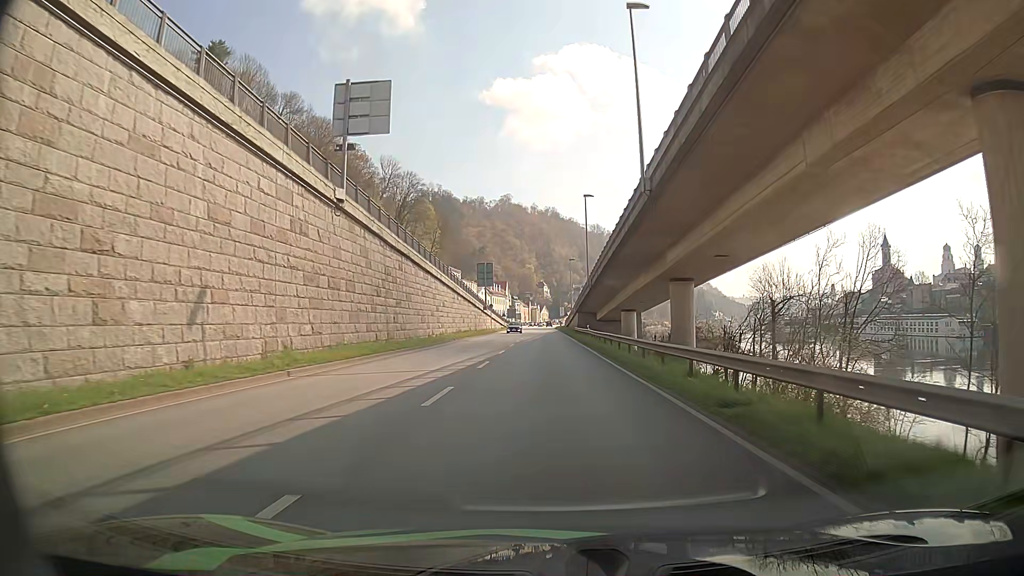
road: primary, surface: asphalt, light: Day
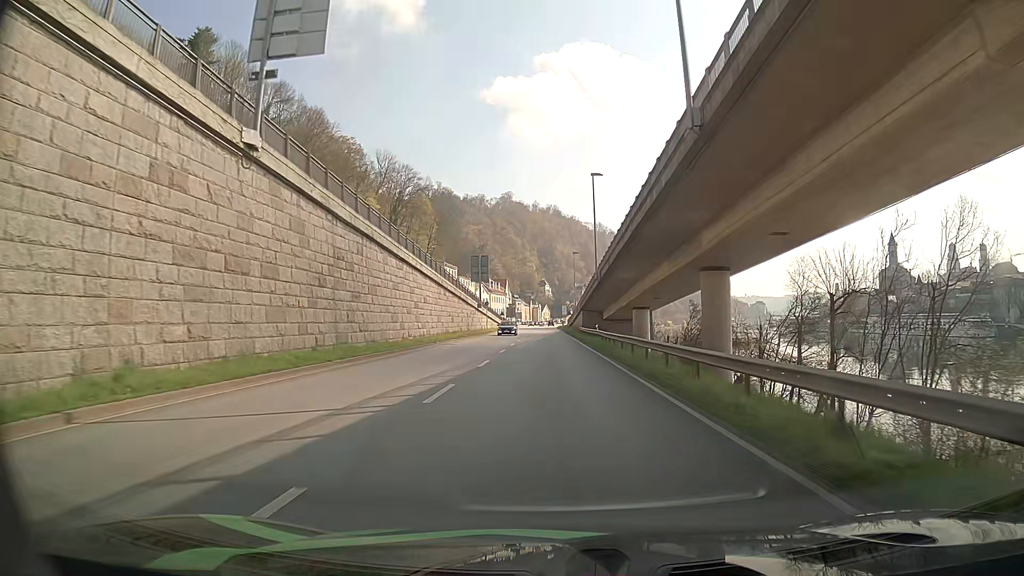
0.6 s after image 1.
(-0.1, +8.8) m; -1°
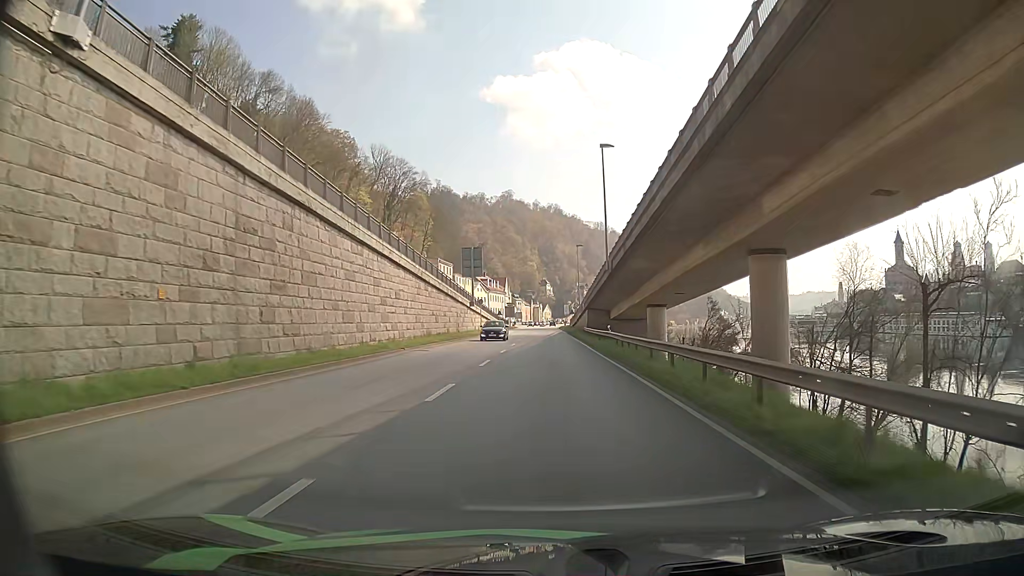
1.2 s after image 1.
(0.0, +8.8) m; -1°
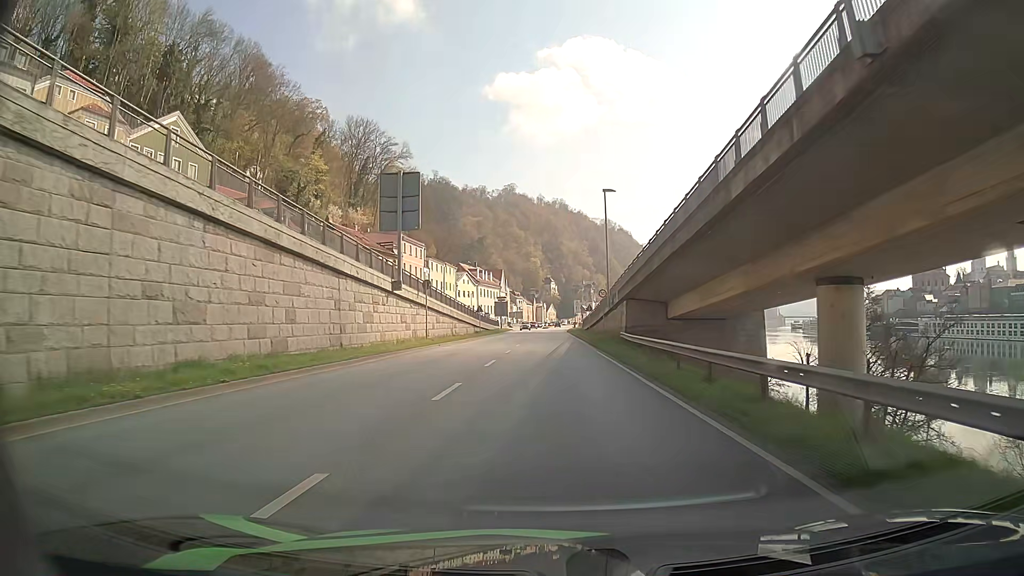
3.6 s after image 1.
(+0.3, +35.9) m; 0°
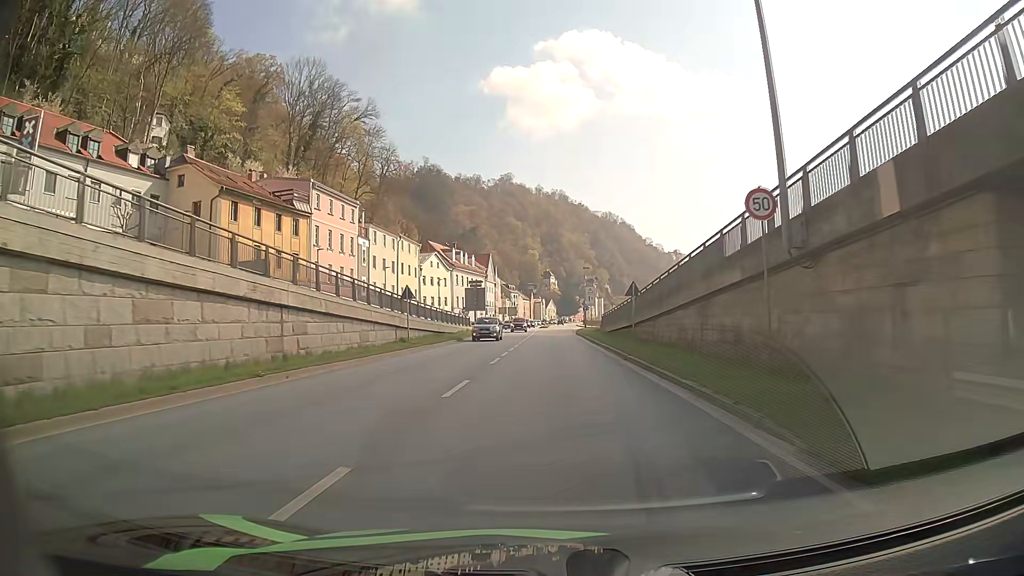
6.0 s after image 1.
(0.0, +35.9) m; 0°
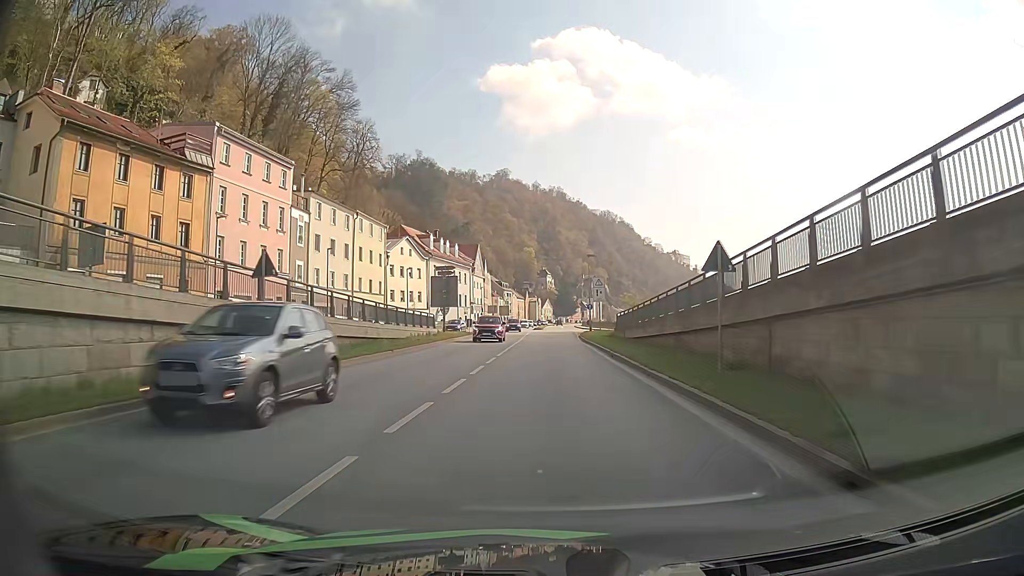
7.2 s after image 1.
(0.0, +17.5) m; 0°
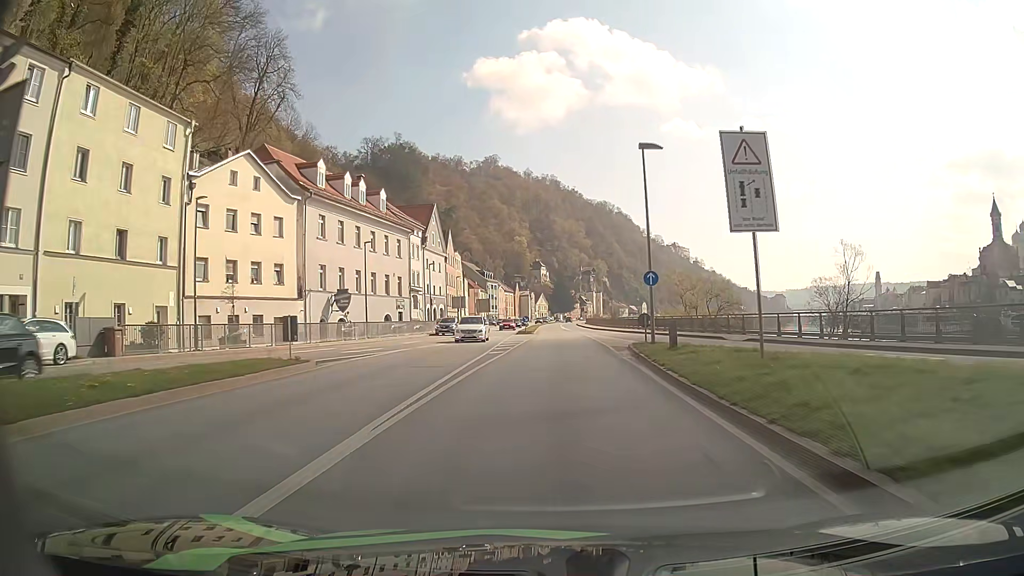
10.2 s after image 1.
(-0.1, +43.2) m; +1°
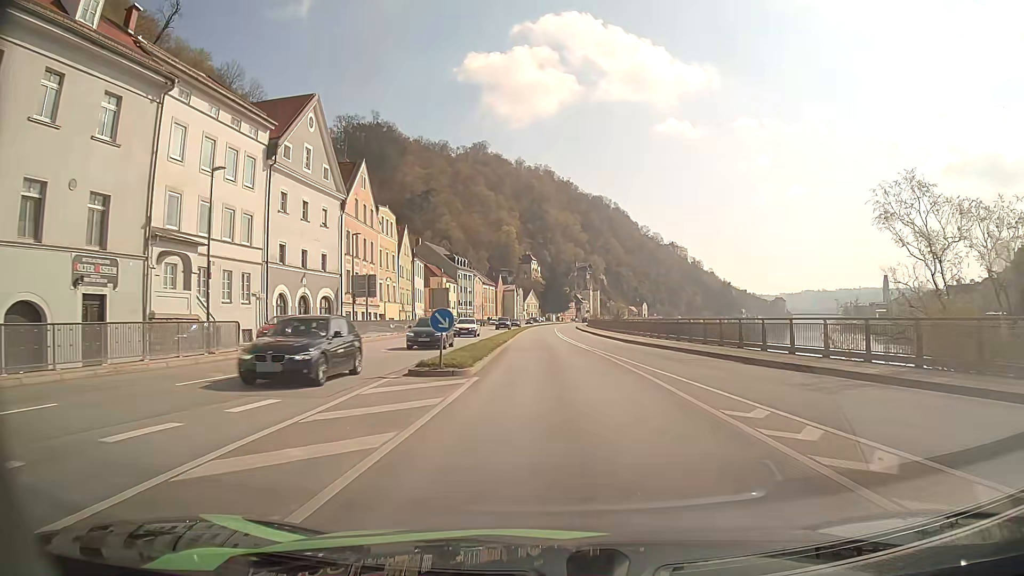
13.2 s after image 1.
(+0.1, +42.2) m; 0°
(0, +10) (0, +20) (0, +30) (0, +40) (-1, +50) (-1, +60) (-1, +70) (-1, +80) (-1, +90) (0, +100) m
